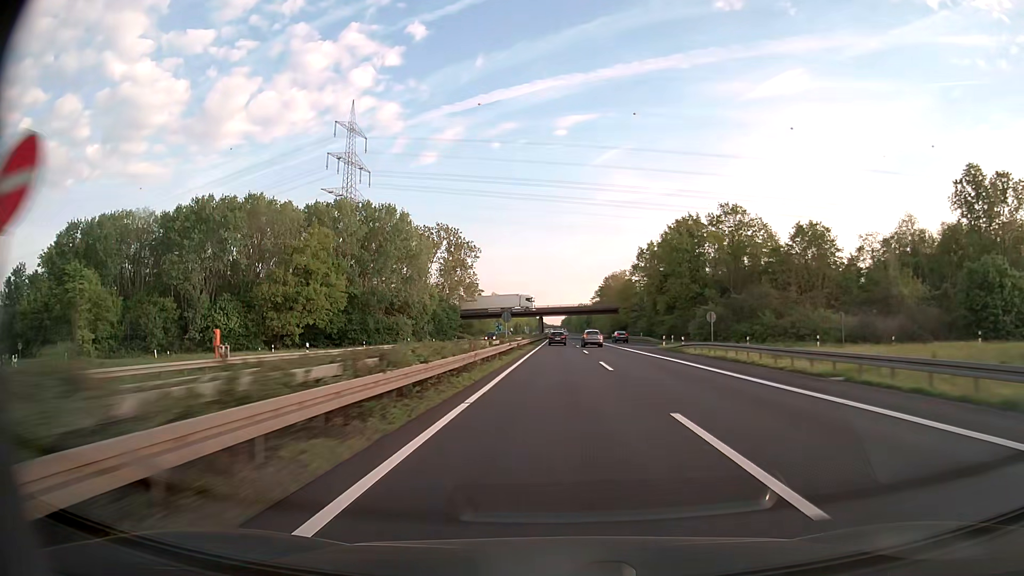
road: trunk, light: Day
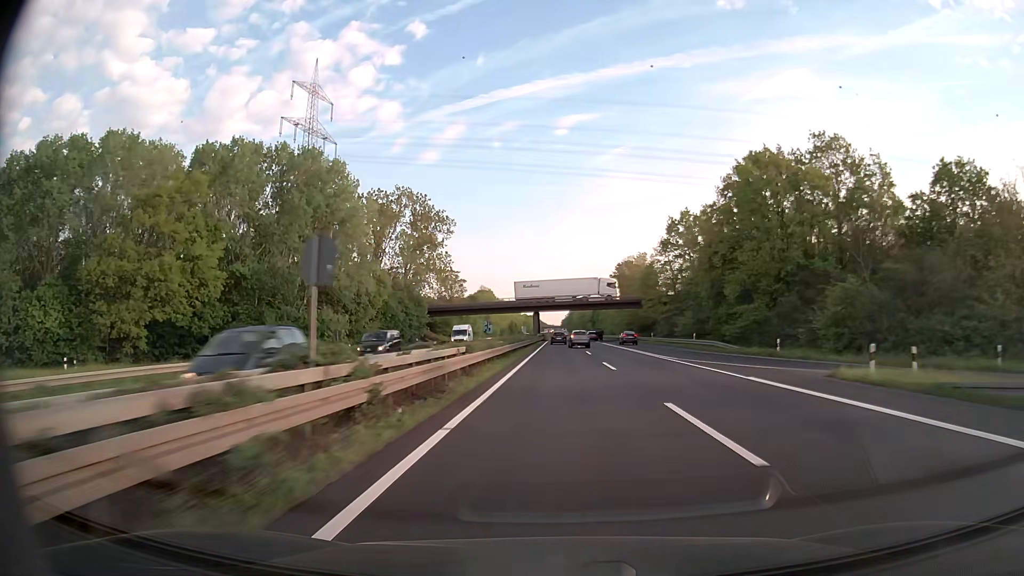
(-0.1, +36.9) m; 0°
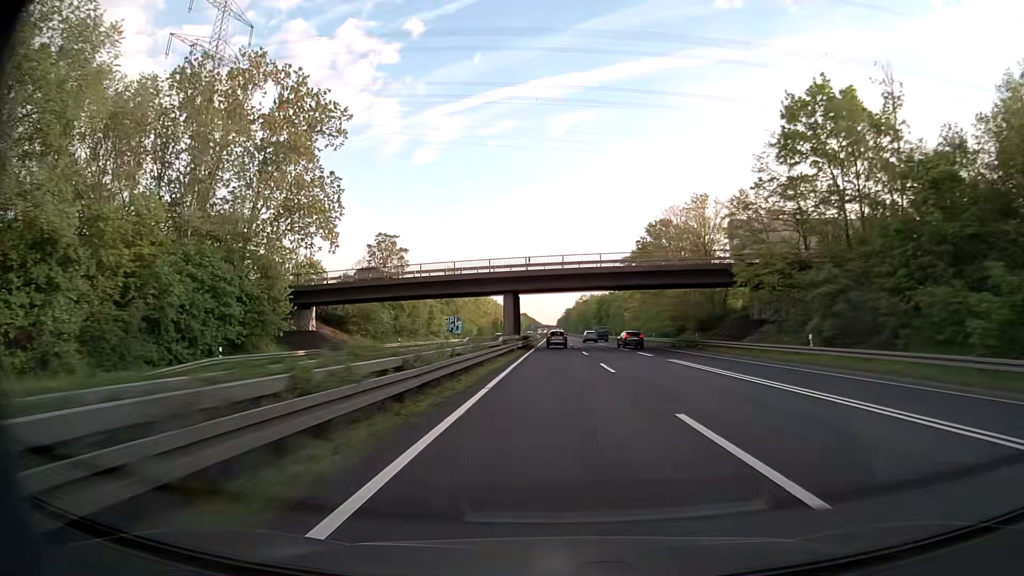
(+0.2, +55.5) m; 0°
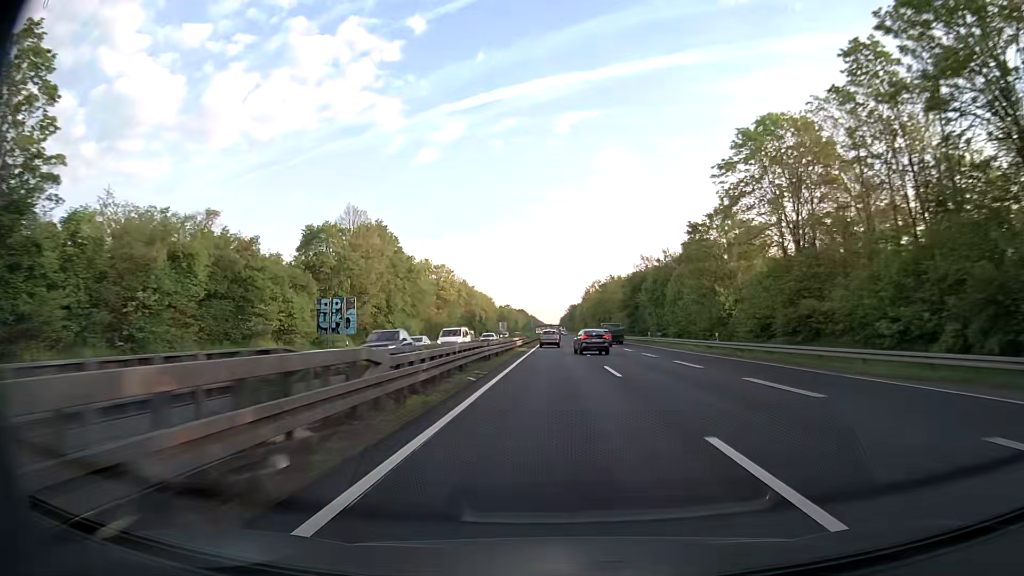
(0.0, +74.3) m; 0°
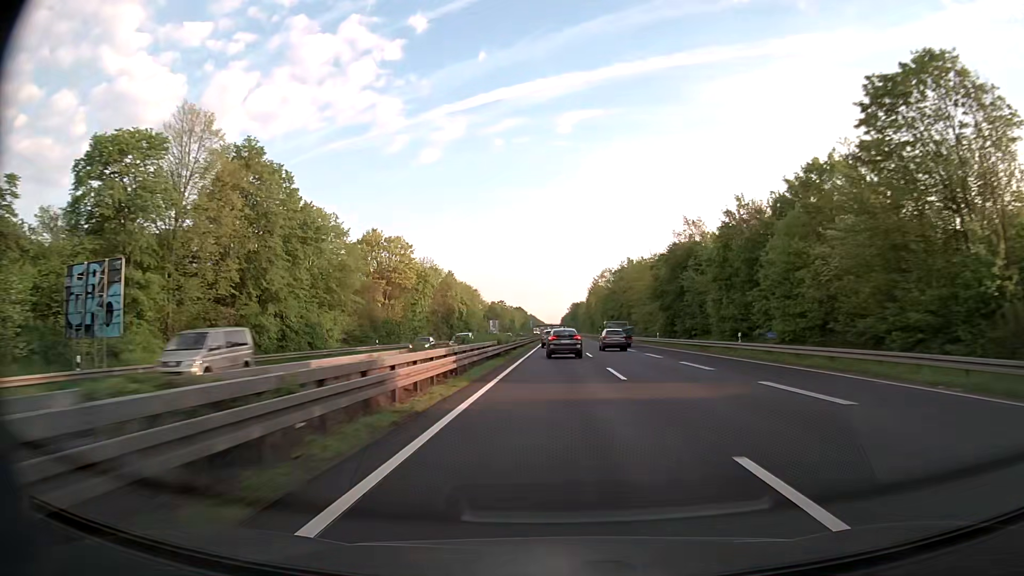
(-0.1, +37.2) m; 0°
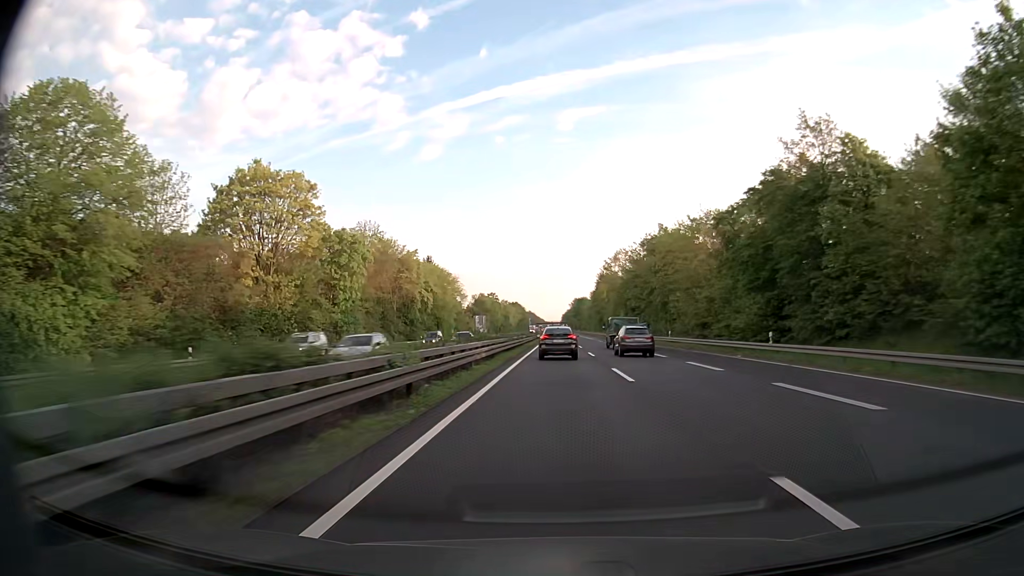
(0.0, +37.0) m; 0°
